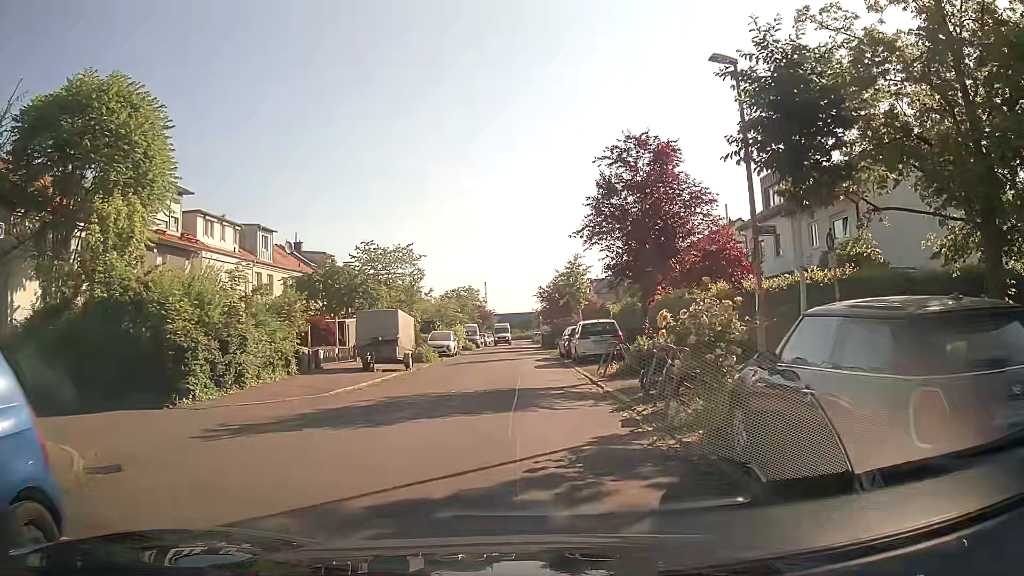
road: residential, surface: asphalt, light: Day
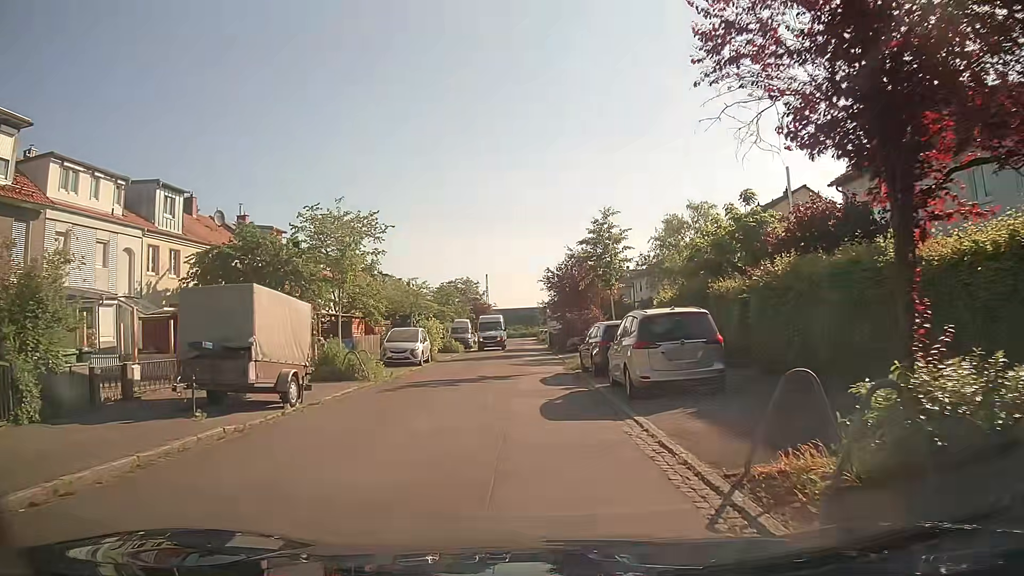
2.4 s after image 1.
(-0.3, +13.6) m; -1°
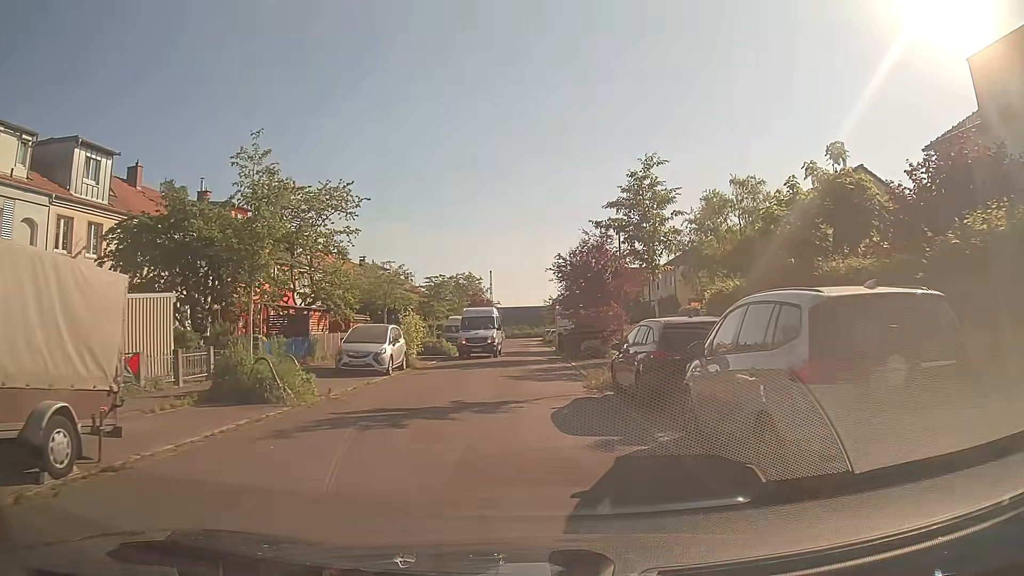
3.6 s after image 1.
(-0.2, +7.5) m; -2°
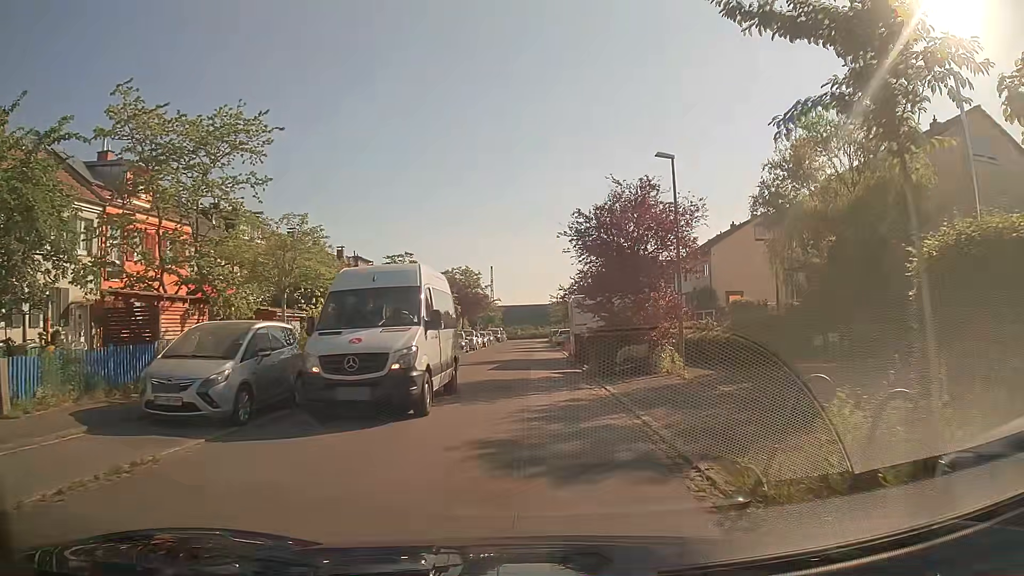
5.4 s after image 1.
(+0.1, +11.8) m; 0°
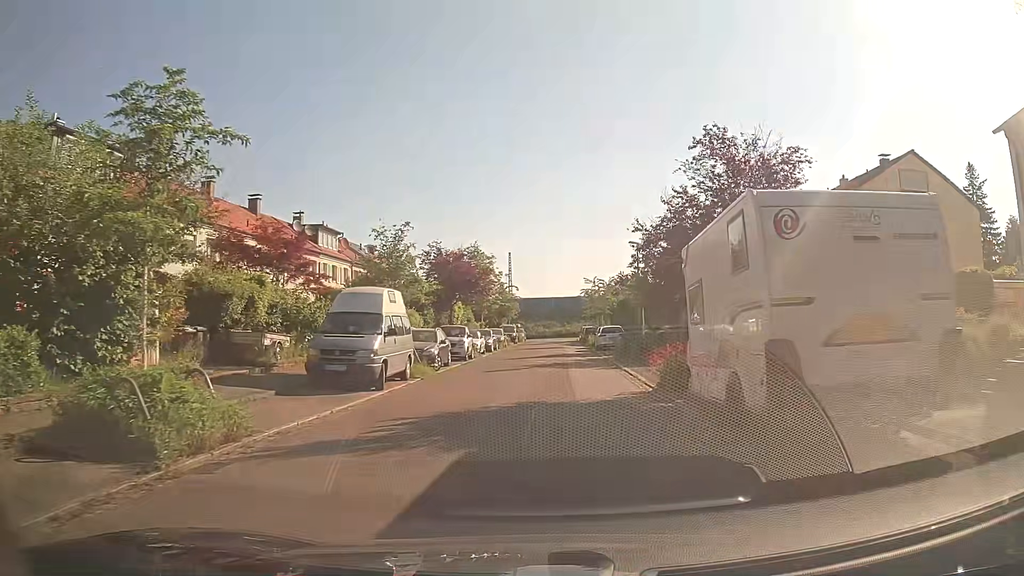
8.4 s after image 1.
(-0.4, +20.5) m; -2°
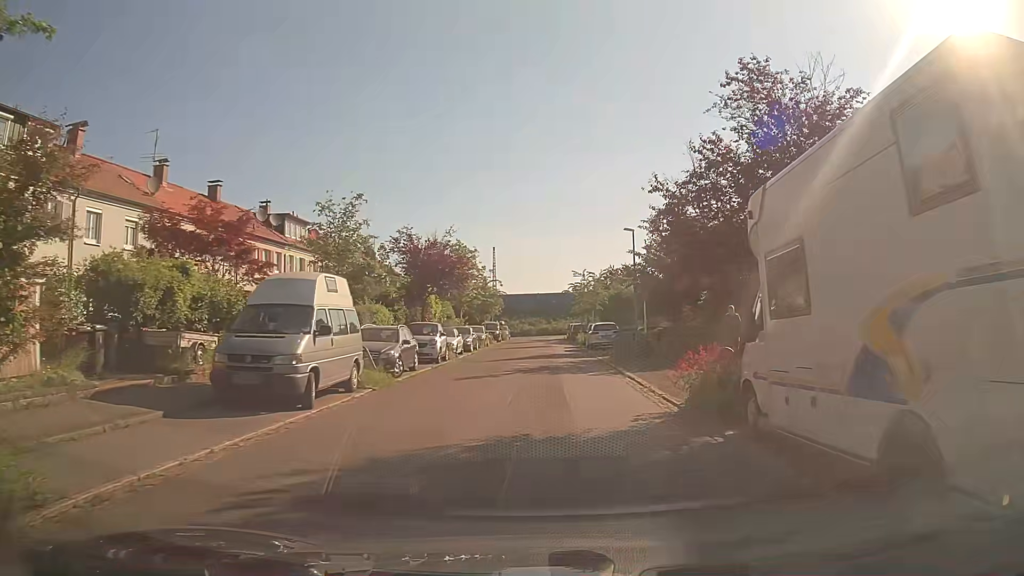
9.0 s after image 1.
(0.0, +4.2) m; +1°
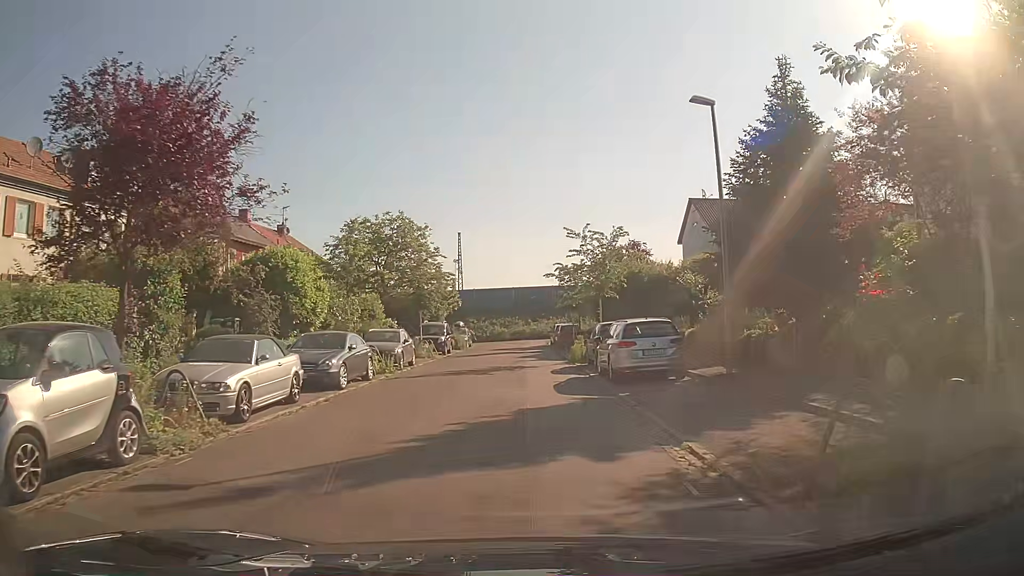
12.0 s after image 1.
(+0.6, +21.0) m; +1°
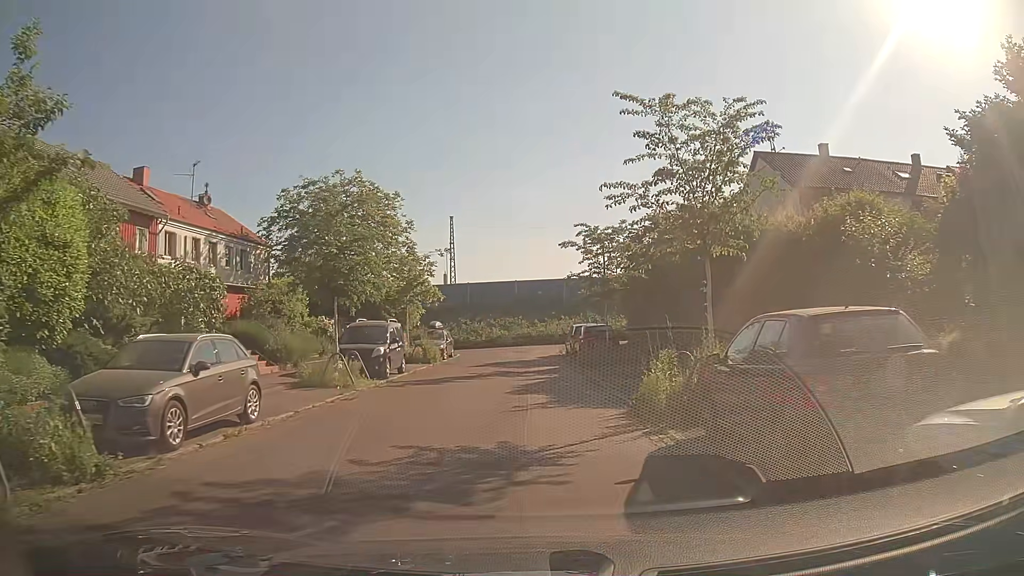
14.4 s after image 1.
(0.0, +16.0) m; 0°
(0, +10) (0, +20) (0, +30) (0, +40) (+2, +50) (+9, +56) (+19, +59) (+29, +59) (+39, +59) (+49, +59) m
